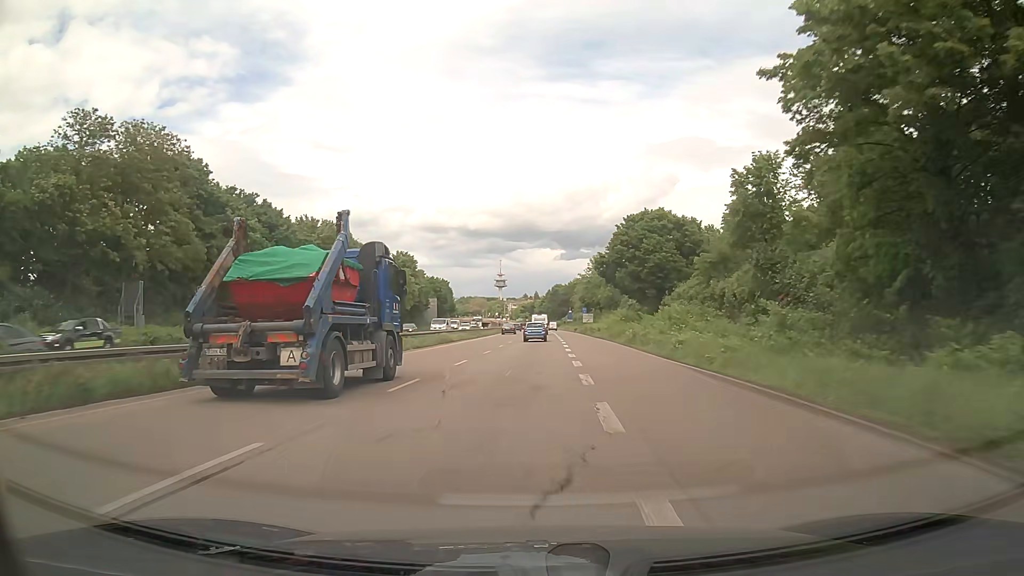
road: trunk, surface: asphalt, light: Day
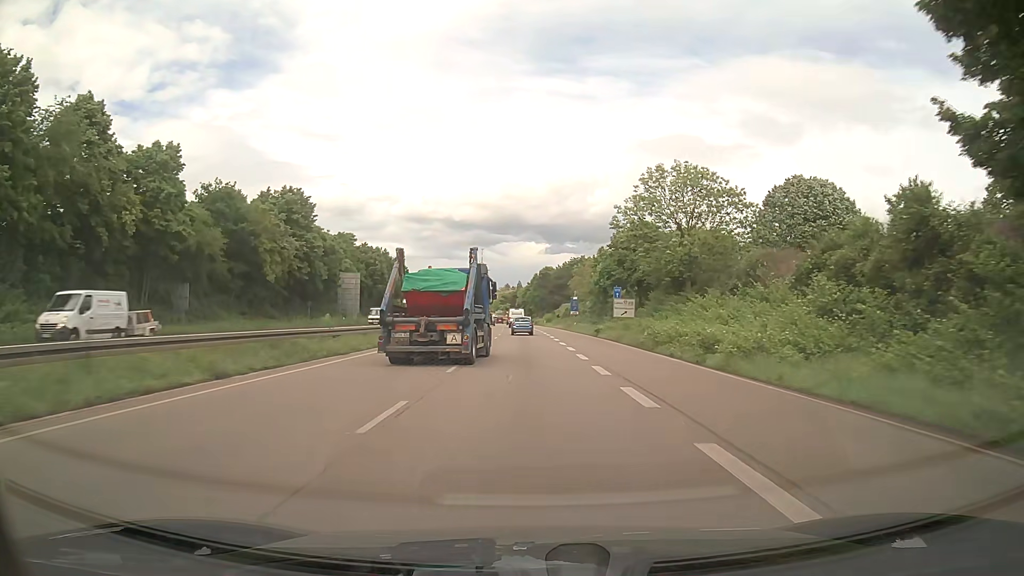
(+0.5, +58.9) m; +1°
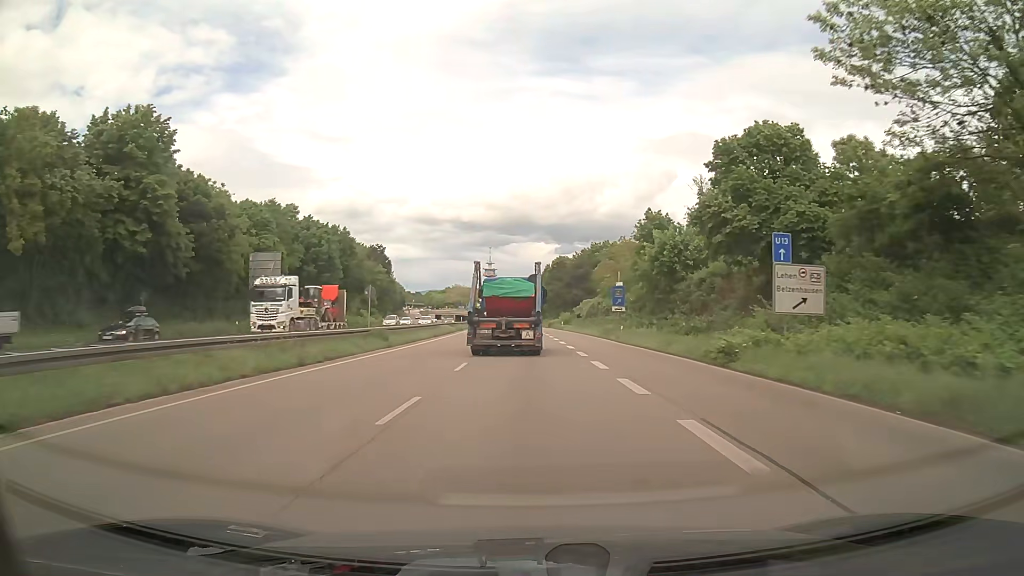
(-0.1, +35.2) m; -1°
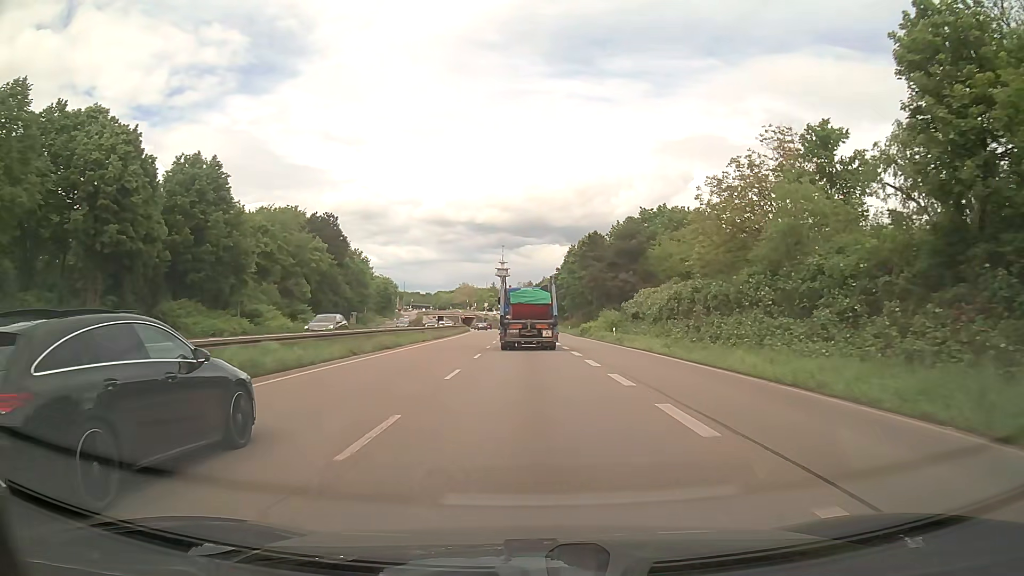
(-0.5, +47.0) m; -1°
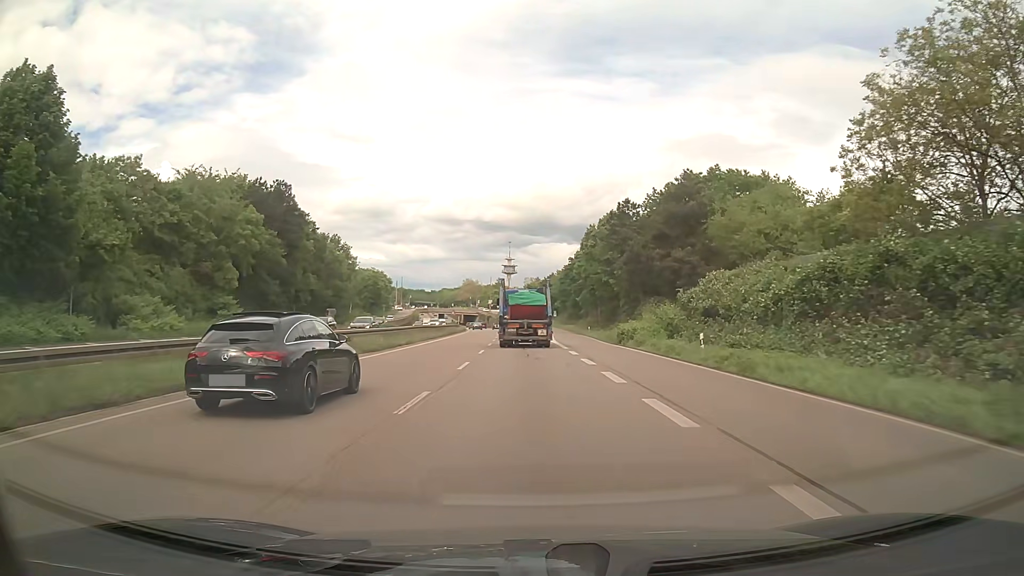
(-0.1, +23.8) m; -1°
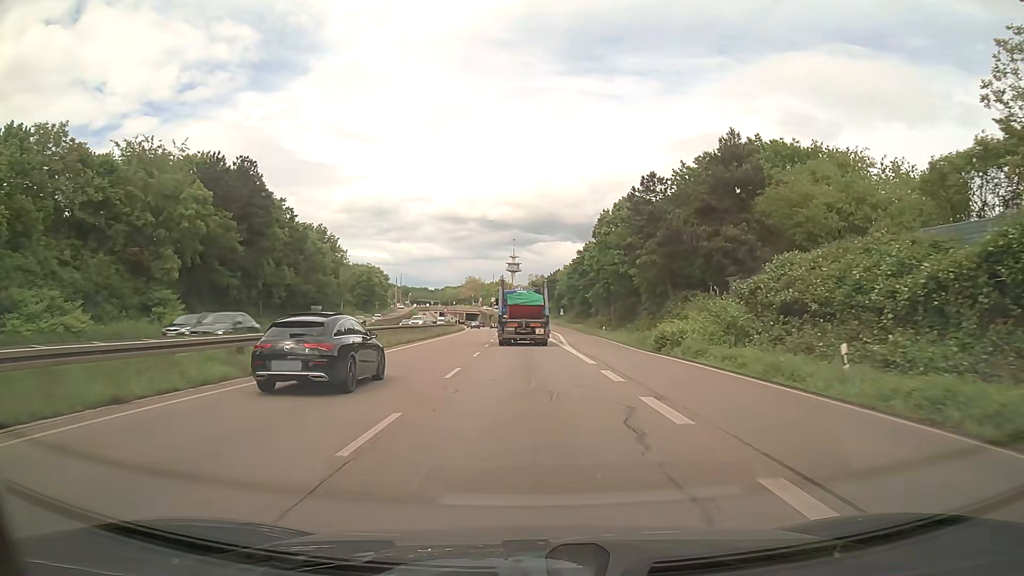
(0.0, +12.0) m; 0°
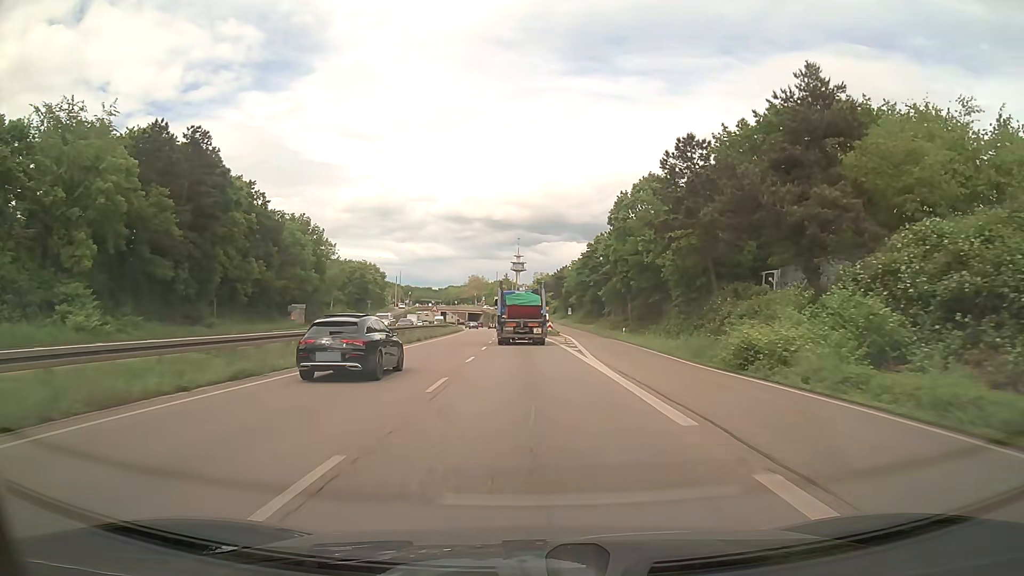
(-0.1, +12.1) m; -1°
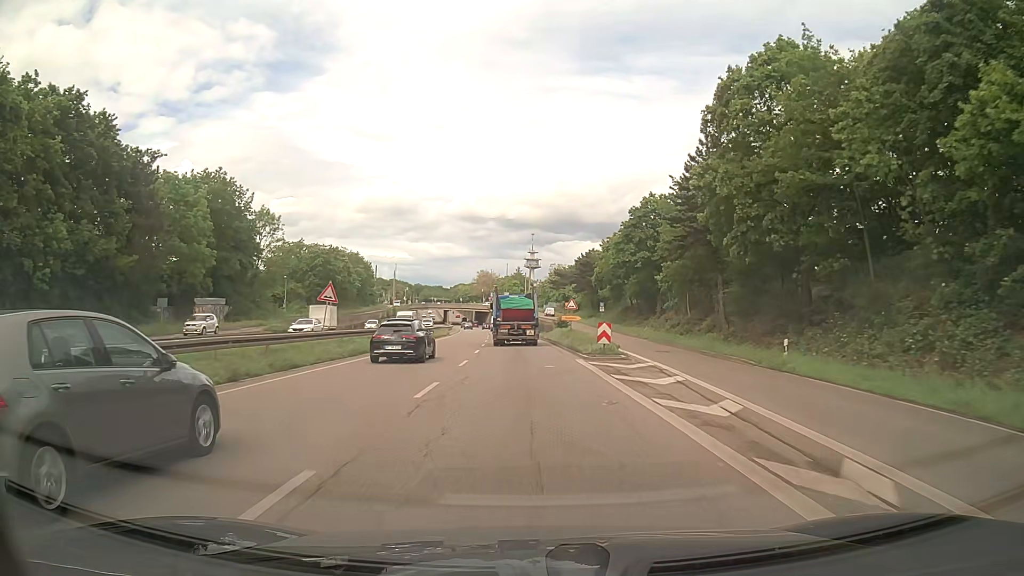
(-0.3, +36.5) m; -1°
(0, +10) (0, +20) (0, +30) (-1, +40) (-1, +50) (-2, +60) (-2, +70) (-3, +80) (-4, +90) (-5, +100) m
